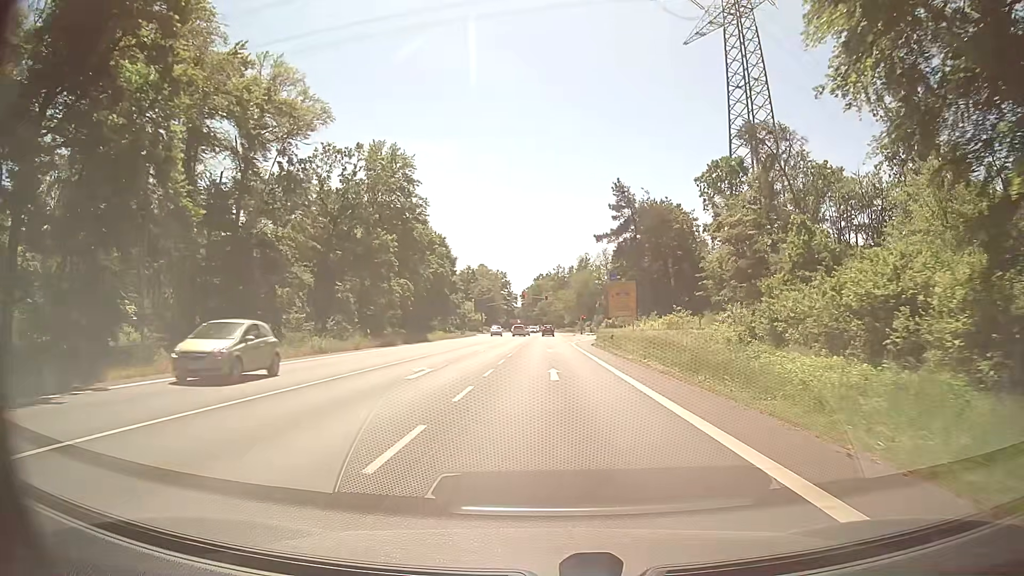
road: primary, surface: asphalt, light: Day
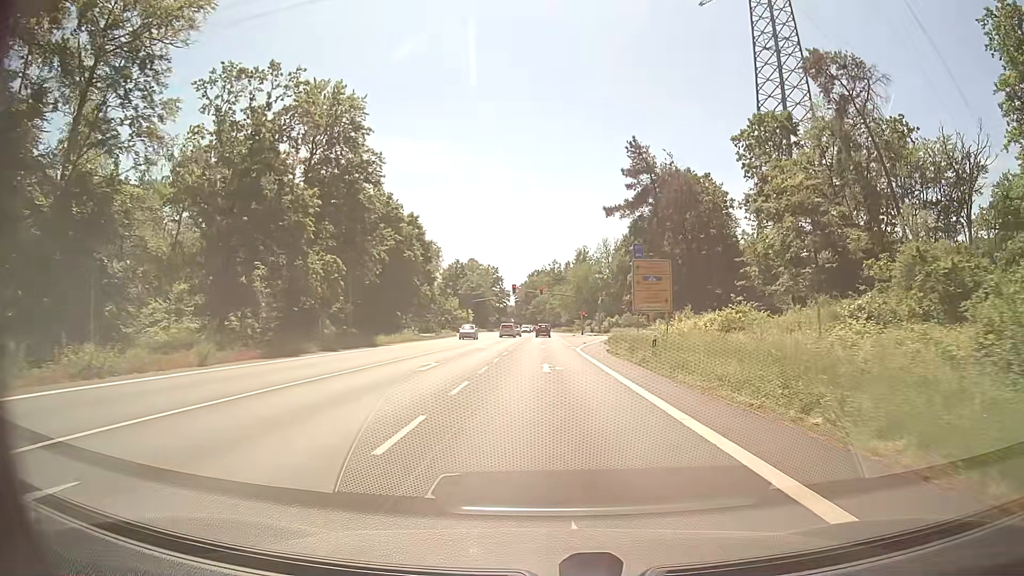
(+0.2, +17.4) m; +1°
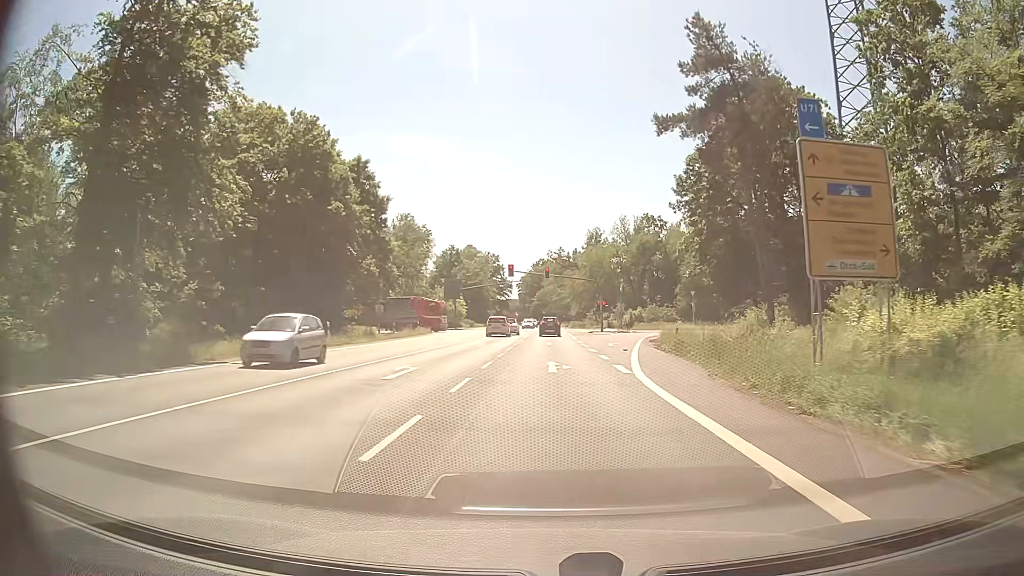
(-0.1, +24.7) m; -1°
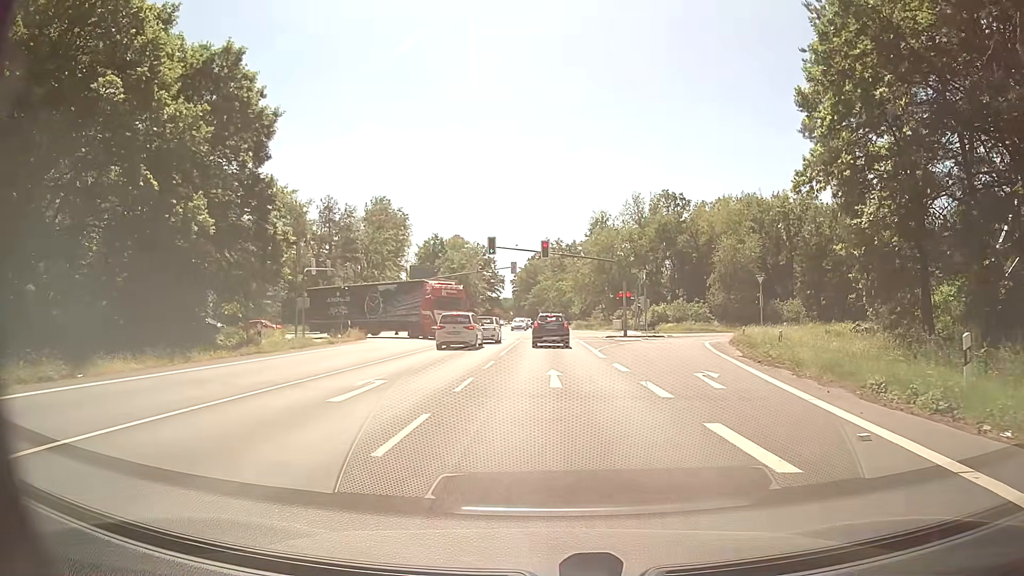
(0.0, +23.1) m; 0°
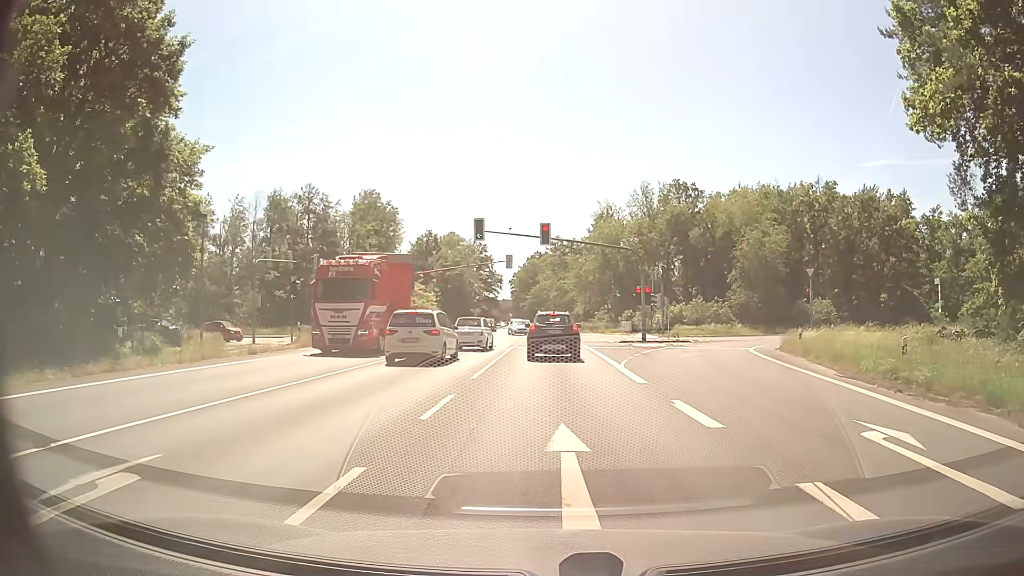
(0.0, +9.2) m; 0°
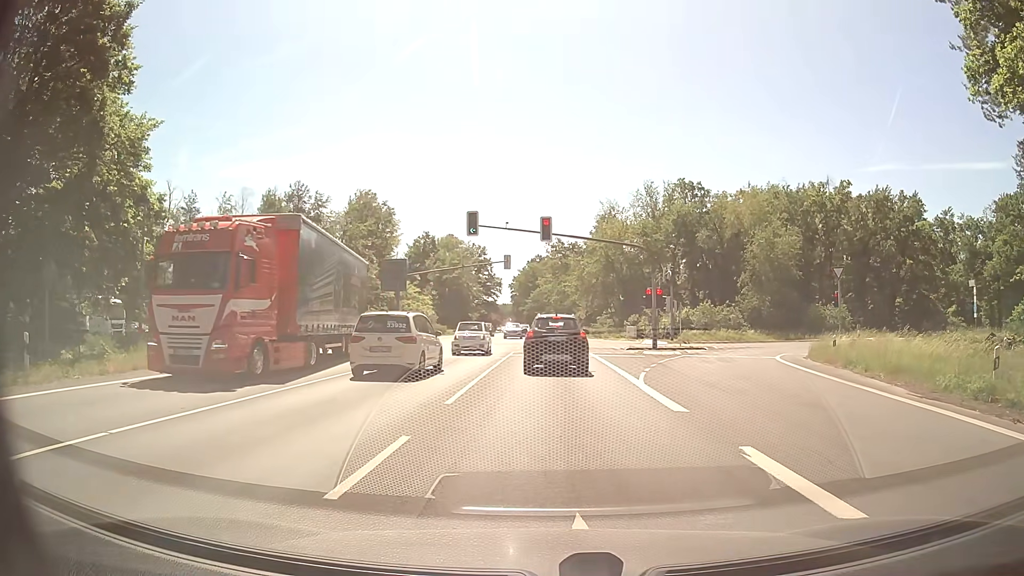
(0.0, +4.0) m; -1°
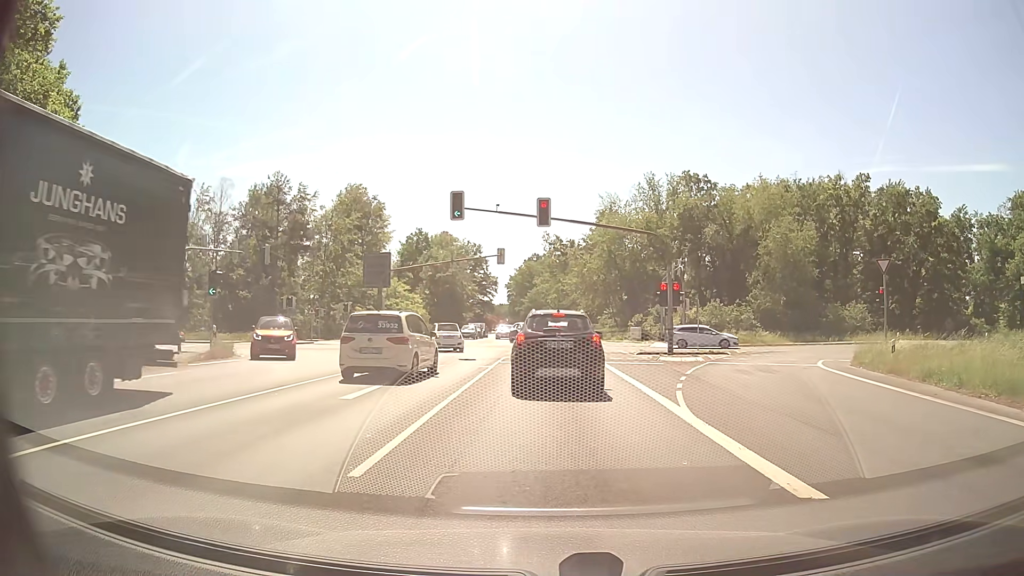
(+0.1, +5.5) m; 0°
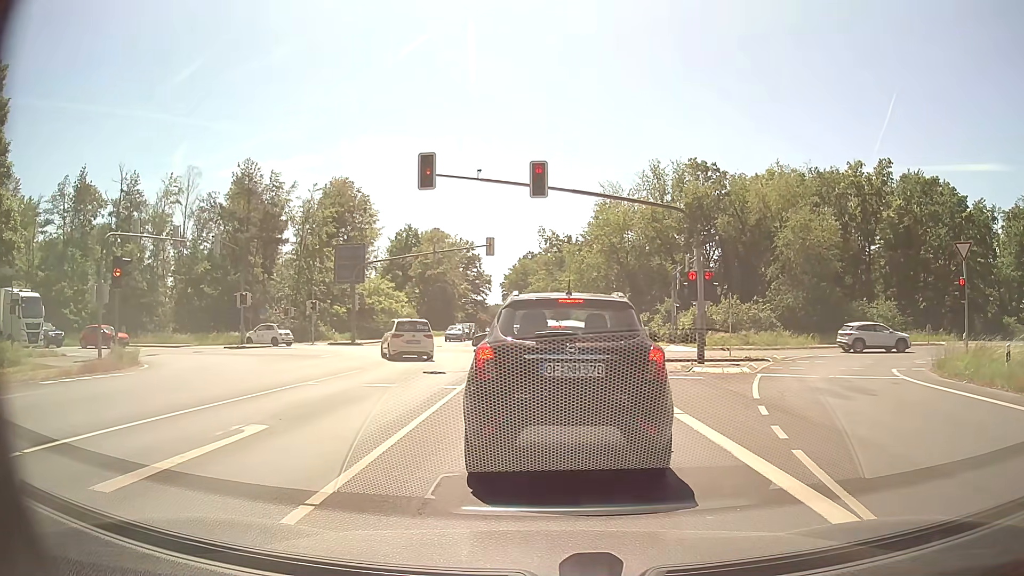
(+0.2, +6.9) m; +1°
